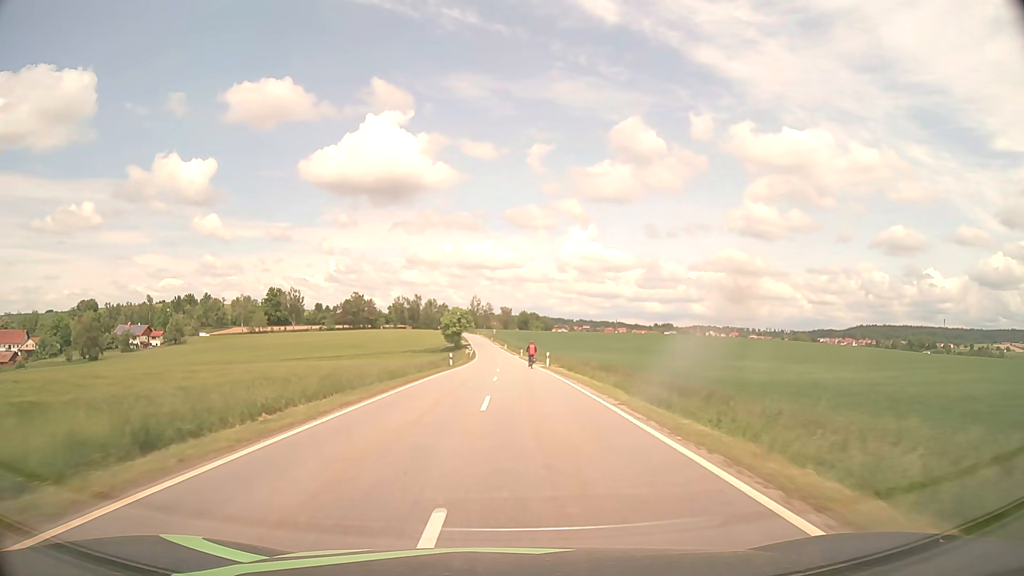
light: Day
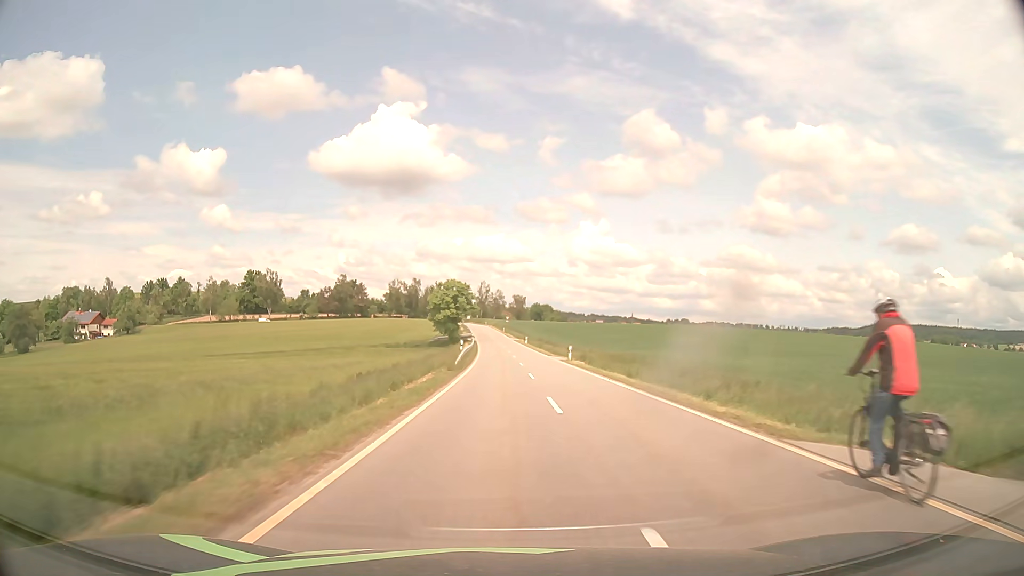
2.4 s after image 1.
(-1.6, +49.2) m; -1°
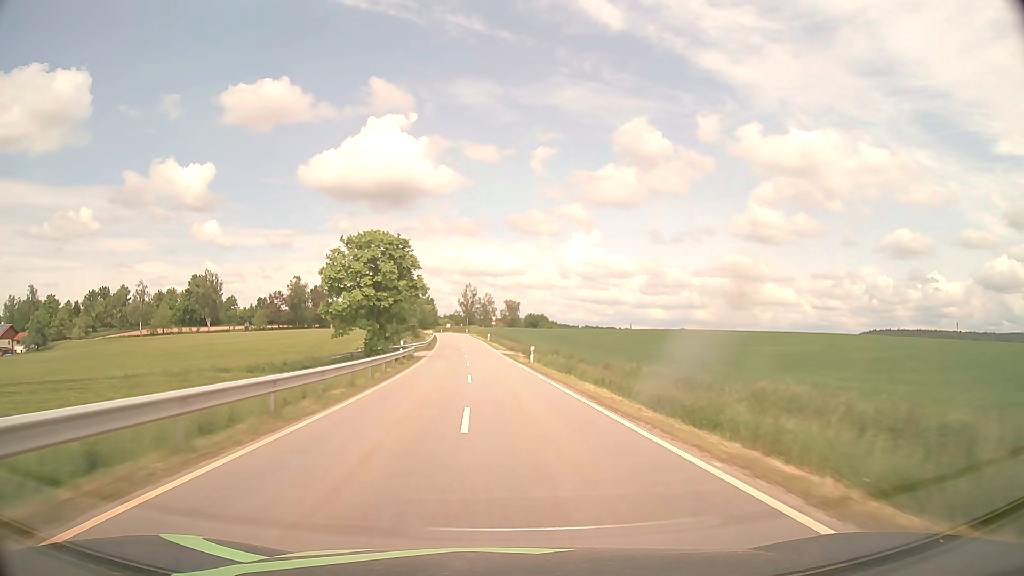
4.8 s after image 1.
(+1.1, +51.7) m; +1°
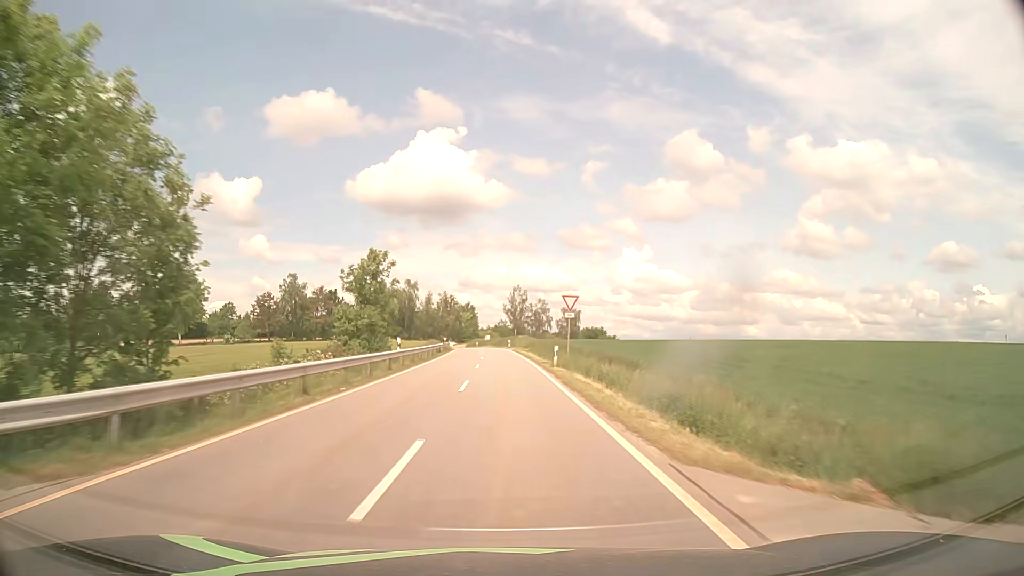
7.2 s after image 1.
(-2.0, +53.9) m; -5°
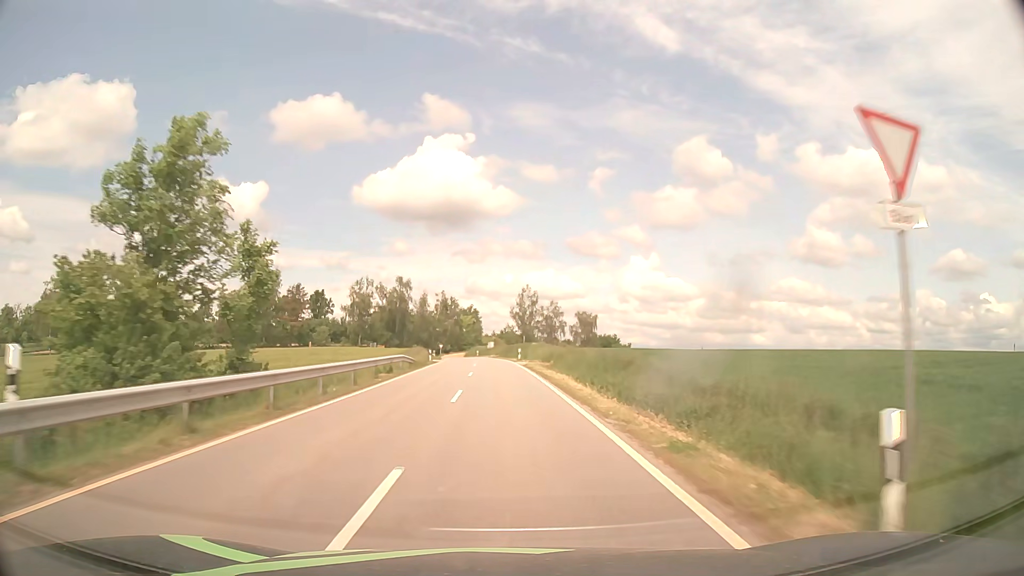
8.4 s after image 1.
(-0.1, +26.0) m; -1°
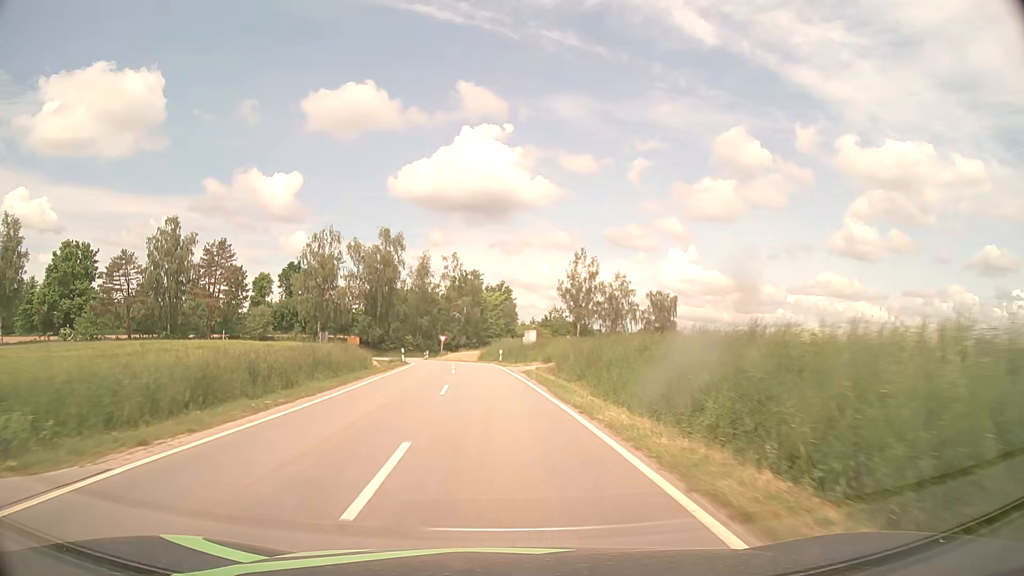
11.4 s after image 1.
(-1.3, +58.7) m; -3°
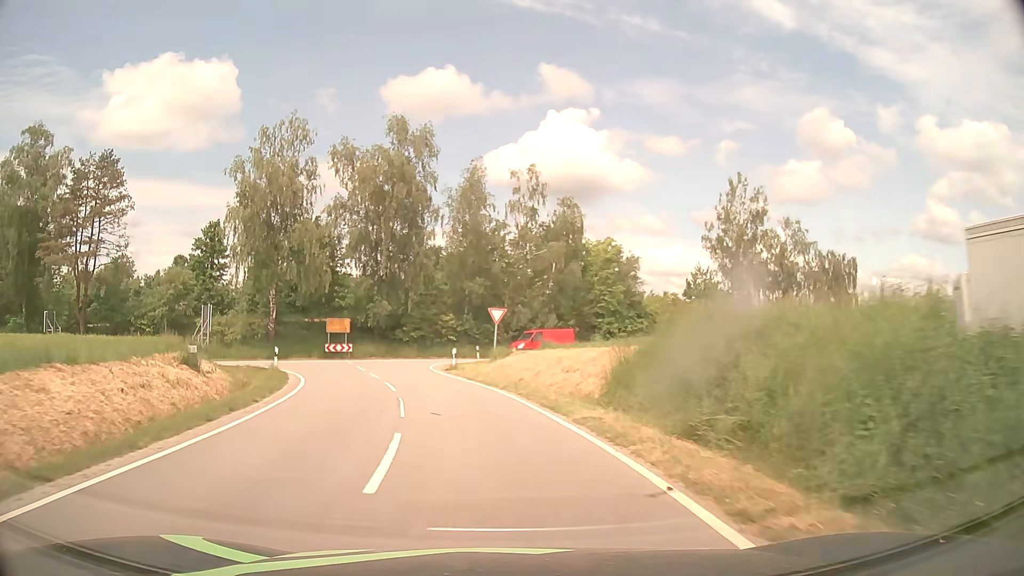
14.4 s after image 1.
(-2.5, +47.3) m; -7°
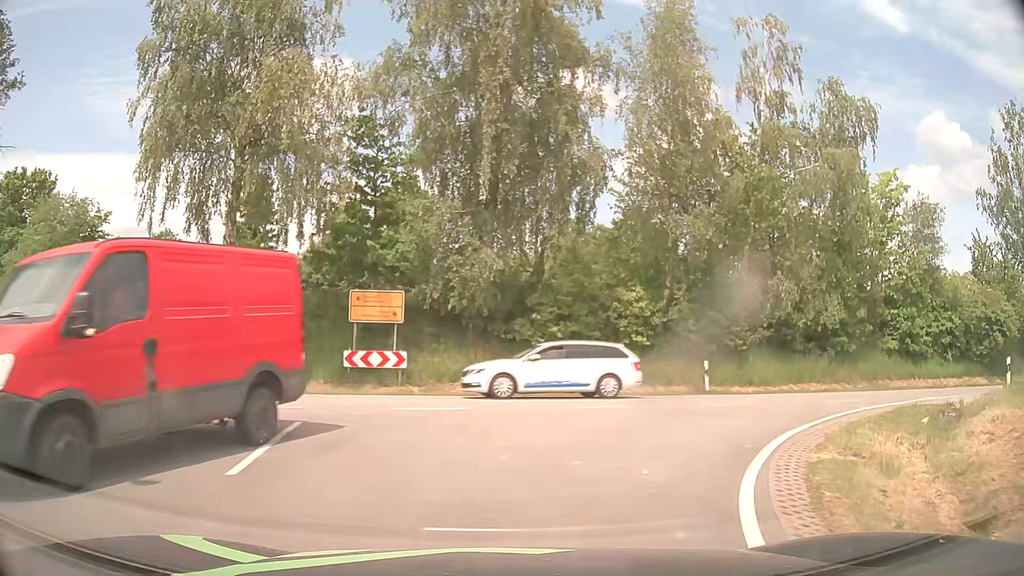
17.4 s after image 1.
(-4.2, +28.8) m; -13°
(+2, +10) (+8, +17) (+18, +20) (+27, +23) (+37, +27) (+46, +31) (+55, +35) (+64, +40) (+72, +45) (+81, +50) m
